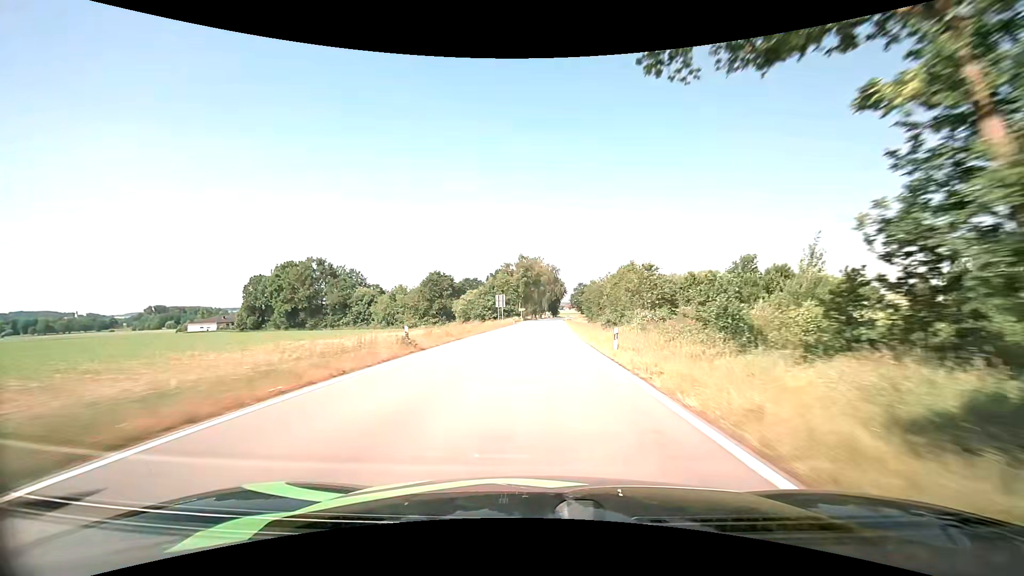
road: tertiary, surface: asphalt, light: Day
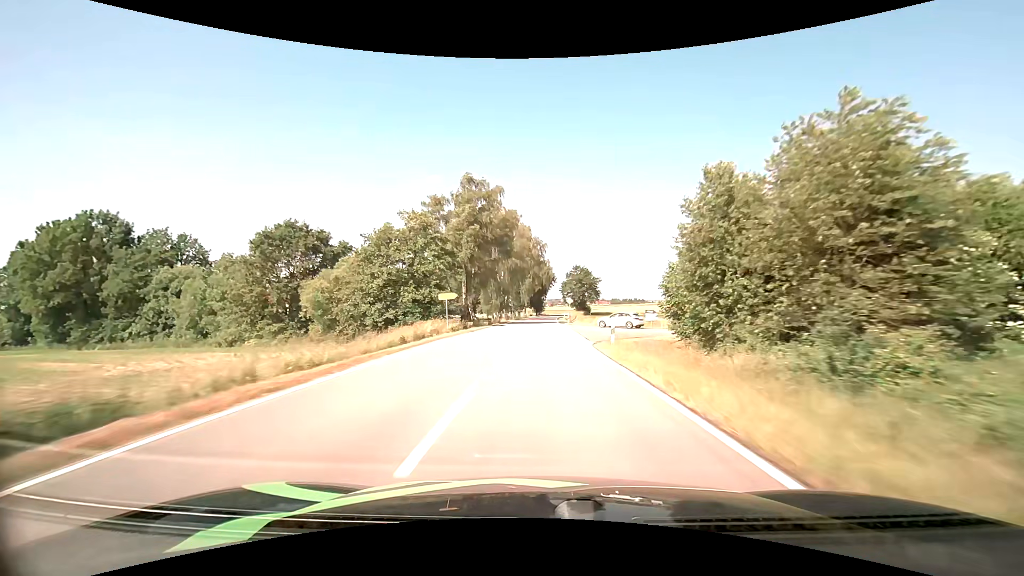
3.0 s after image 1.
(+1.3, +68.5) m; +2°
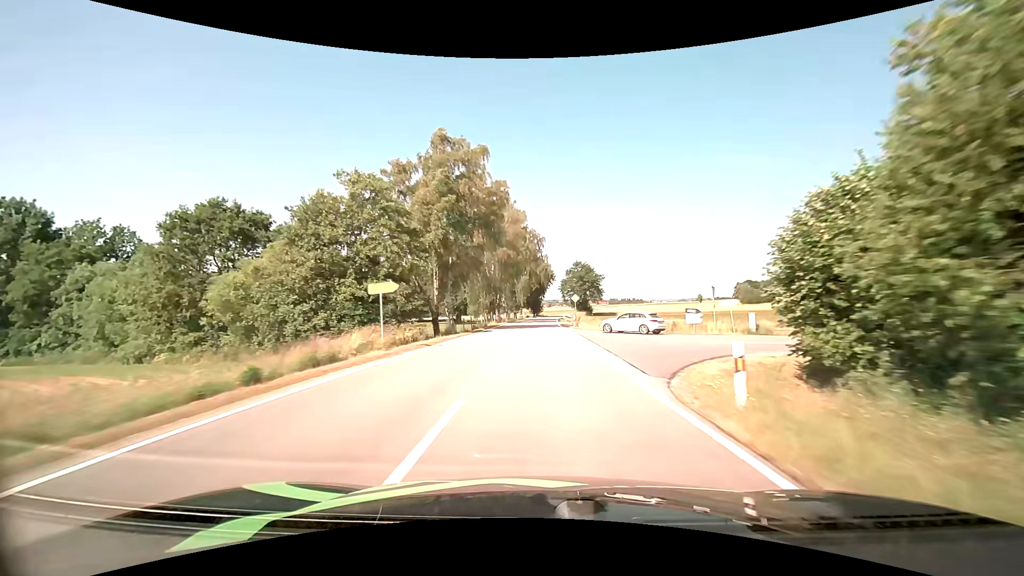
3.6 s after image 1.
(0.0, +13.2) m; 0°
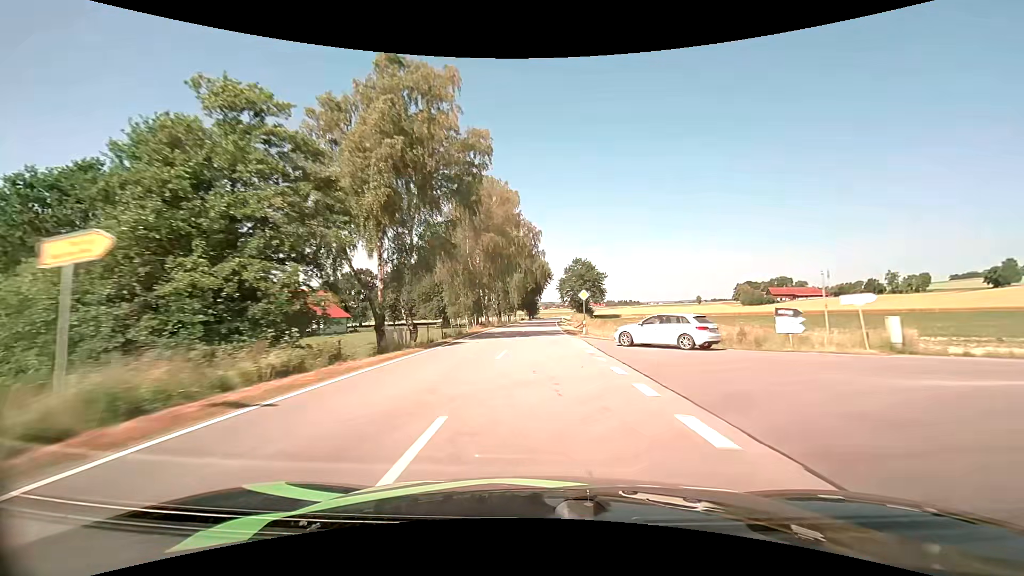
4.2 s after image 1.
(0.0, +13.0) m; 0°
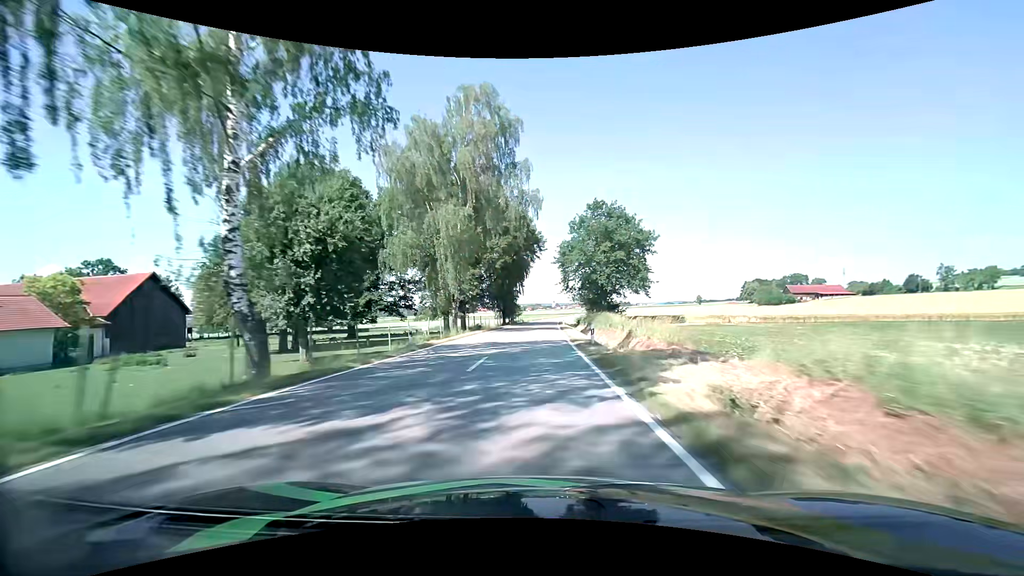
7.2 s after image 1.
(+1.1, +65.7) m; +2°
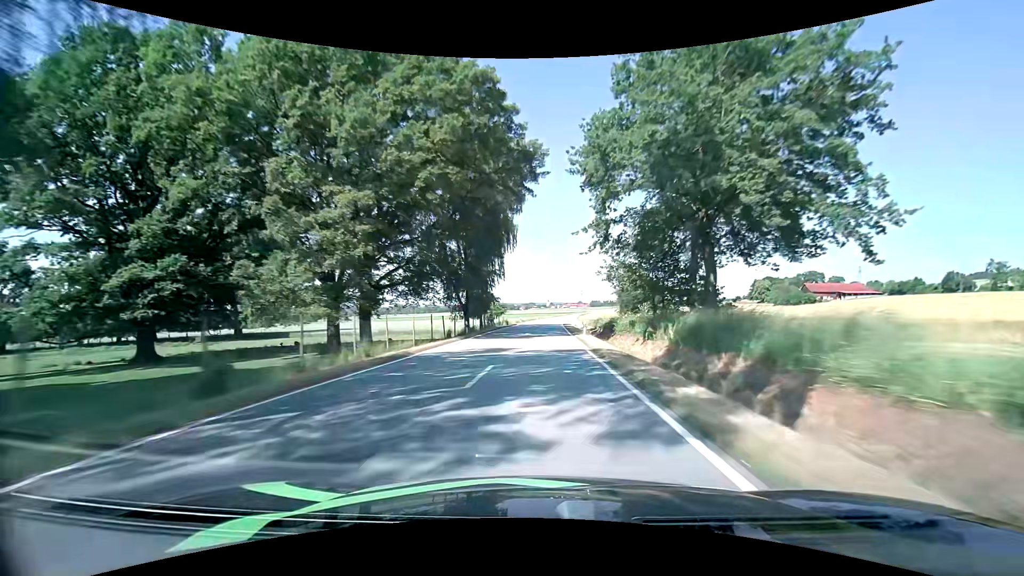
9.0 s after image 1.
(+0.1, +39.9) m; +1°
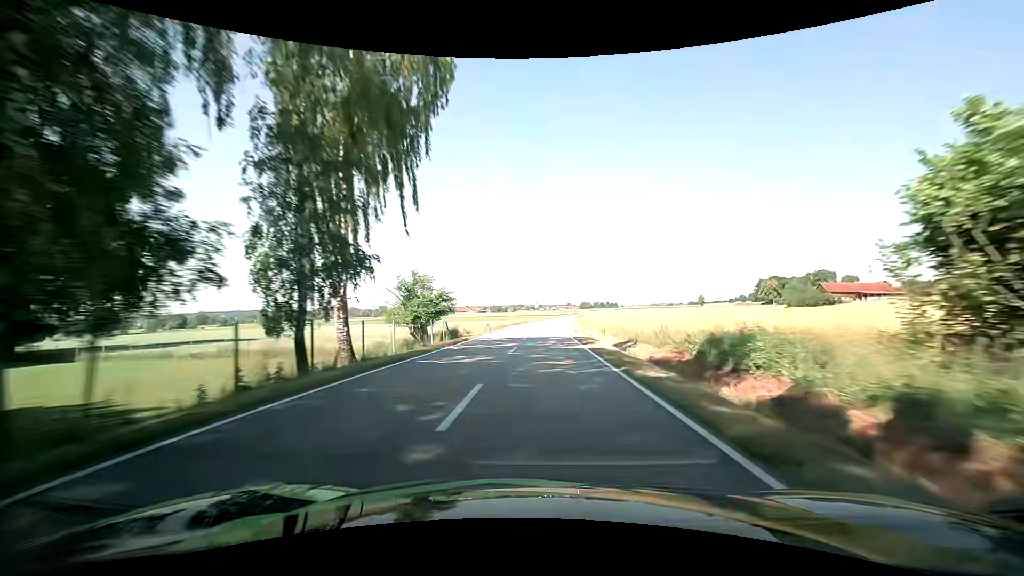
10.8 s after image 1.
(+0.3, +40.9) m; +1°
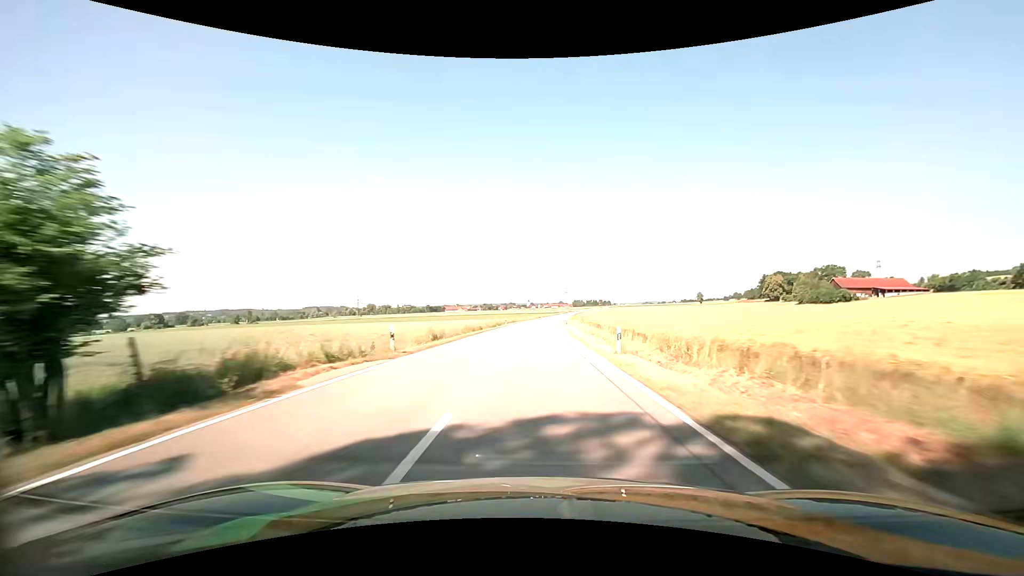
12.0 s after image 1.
(+0.1, +28.1) m; +1°
(0, +10) (0, +20) (0, +30) (0, +40) (+1, +50) (+1, +60) (+1, +70) (+2, +80) (+2, +90) (+2, +100) m
